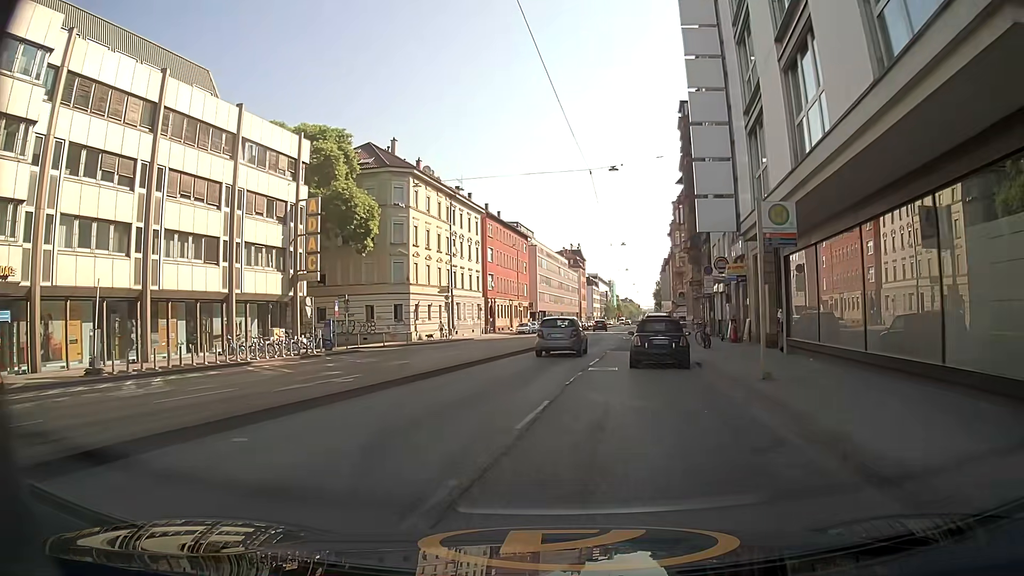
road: secondary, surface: asphalt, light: Day
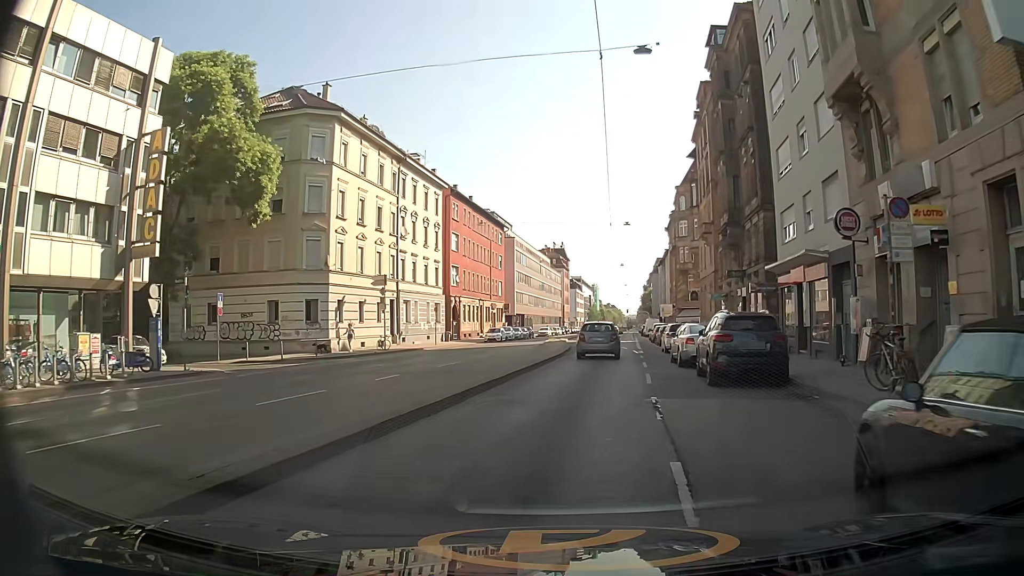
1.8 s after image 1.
(+0.2, +17.2) m; +2°
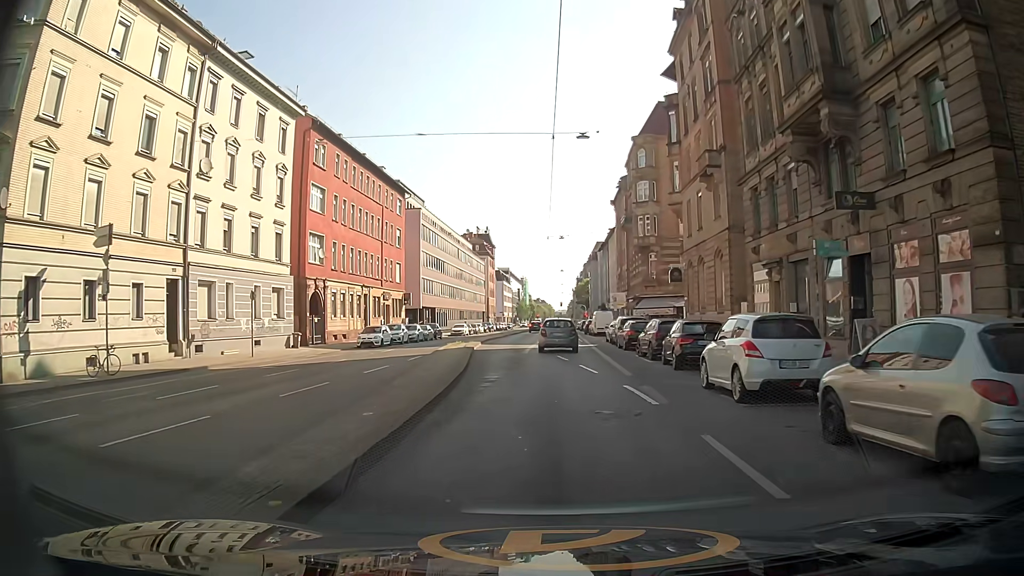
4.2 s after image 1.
(+1.5, +22.9) m; +6°
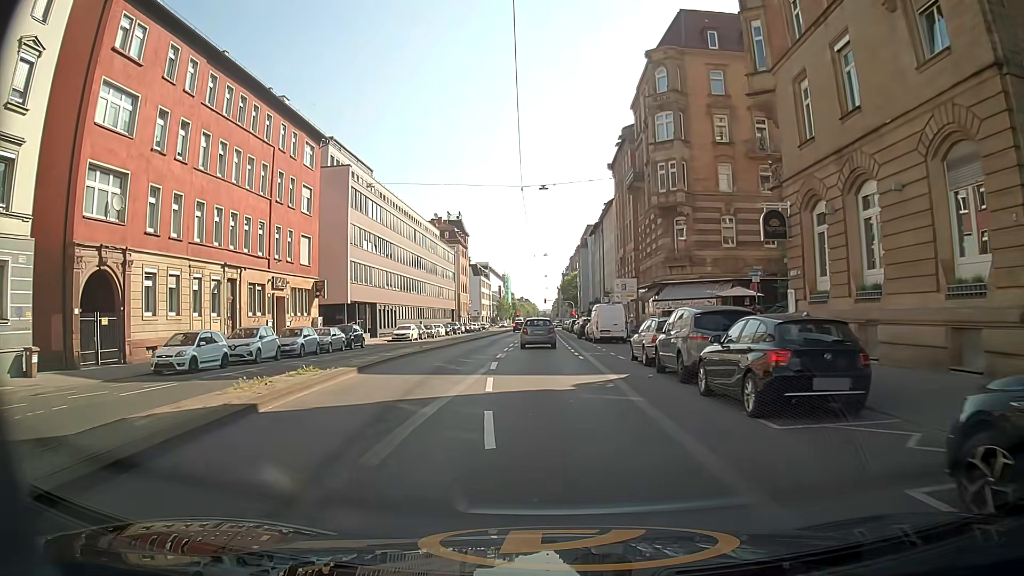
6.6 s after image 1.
(+0.4, +22.5) m; +1°
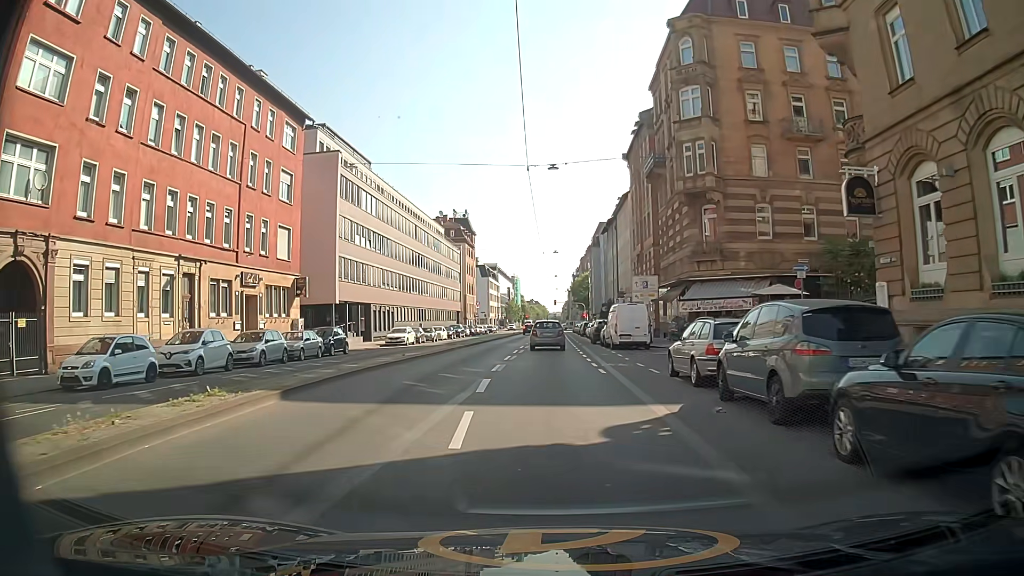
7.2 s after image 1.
(0.0, +5.7) m; 0°
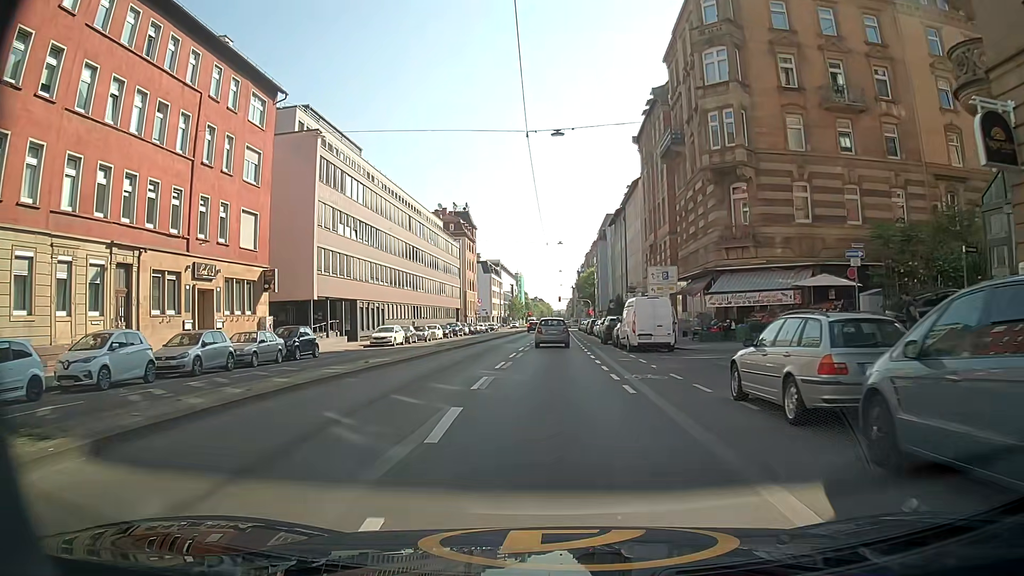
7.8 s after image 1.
(-0.1, +5.7) m; -2°
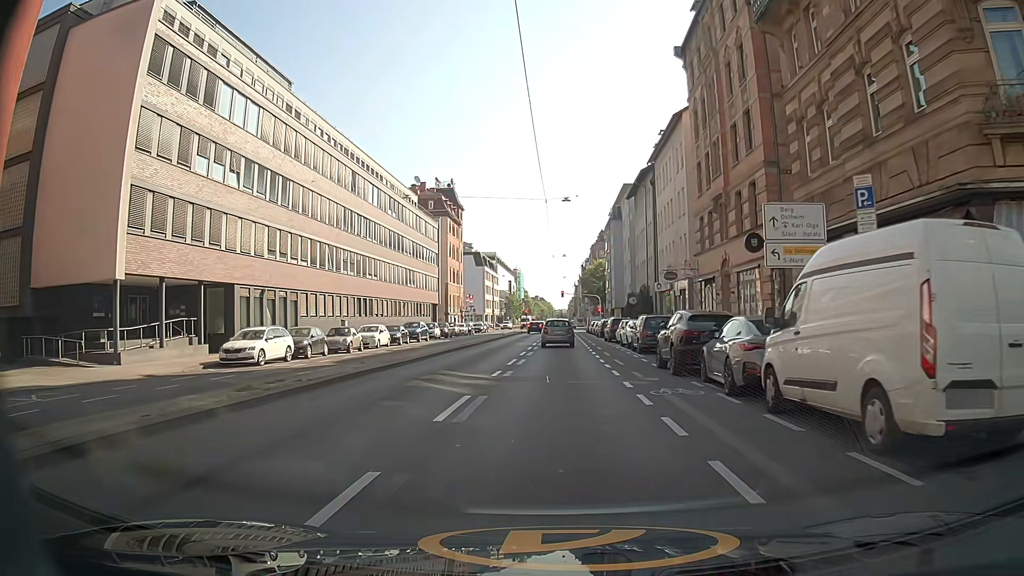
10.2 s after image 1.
(+0.4, +22.4) m; +1°
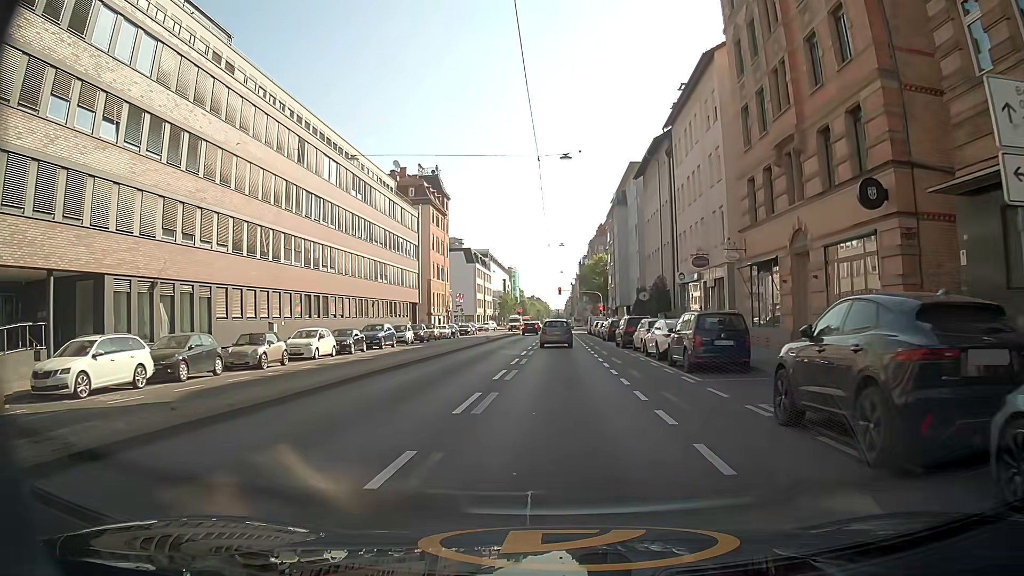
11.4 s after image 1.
(+0.1, +10.9) m; 0°
(0, +10) (0, +20) (+1, +30) (+1, +40) (+1, +50) (+1, +60) (+1, +70) (+1, +80) (+2, +90) (+2, +100) m
